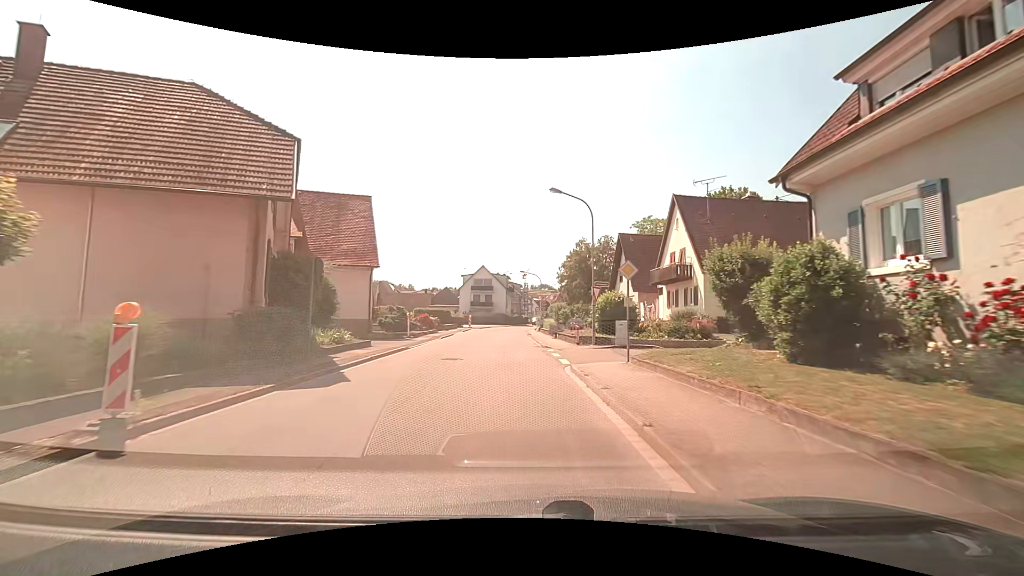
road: secondary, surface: asphalt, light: Day
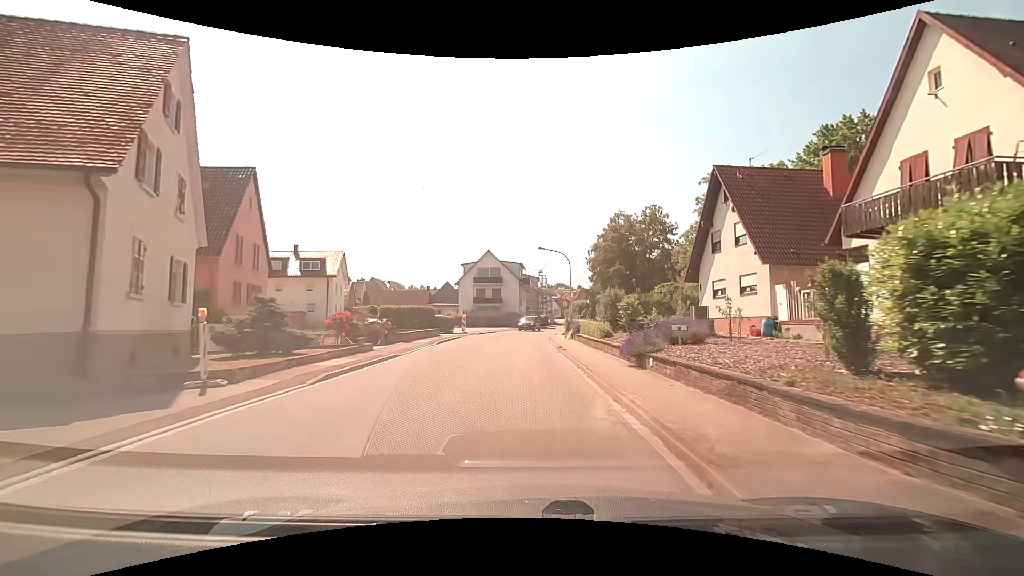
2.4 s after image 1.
(-0.3, +21.2) m; -1°
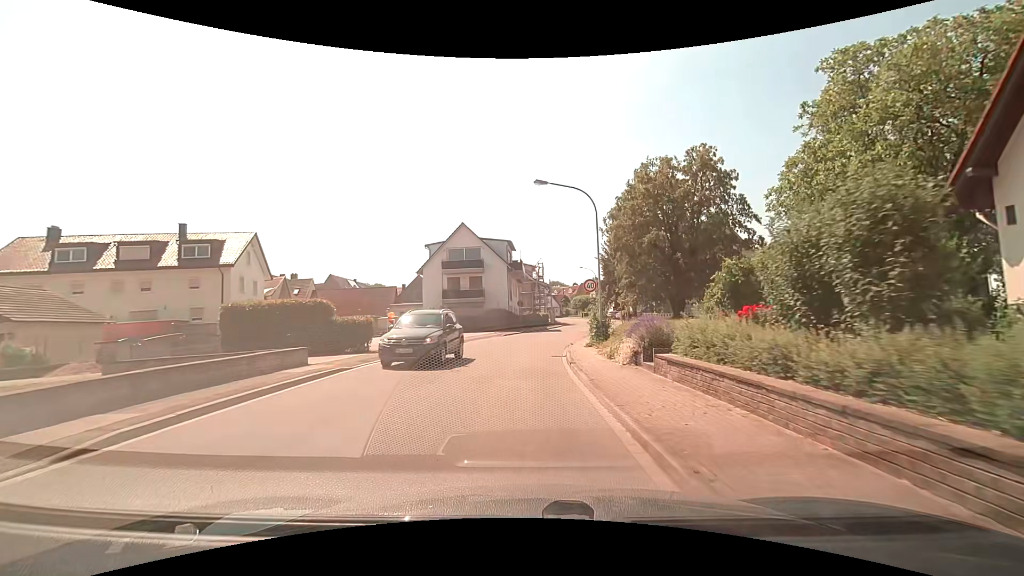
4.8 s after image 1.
(+0.1, +20.5) m; 0°
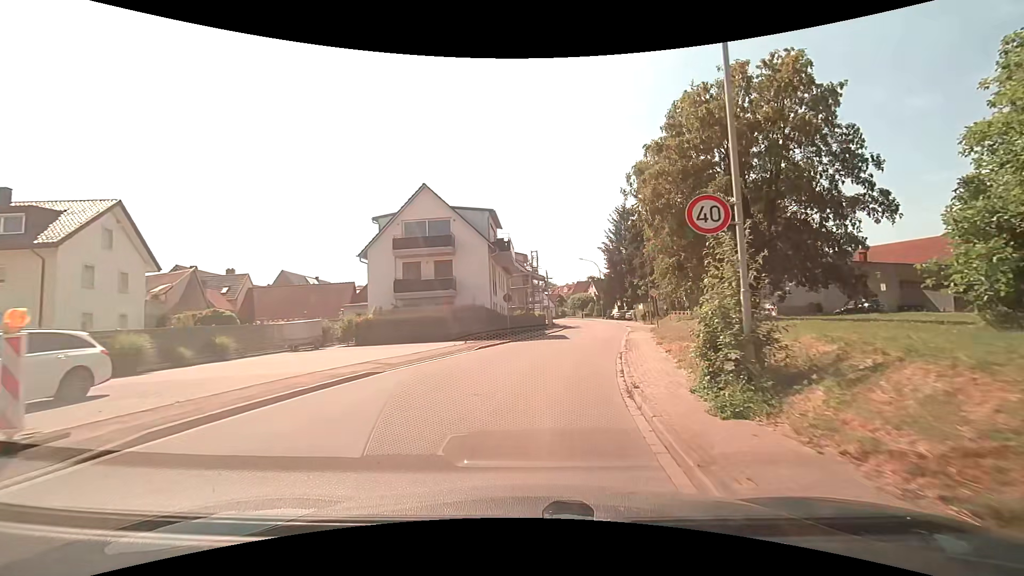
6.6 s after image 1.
(+0.1, +15.0) m; +1°
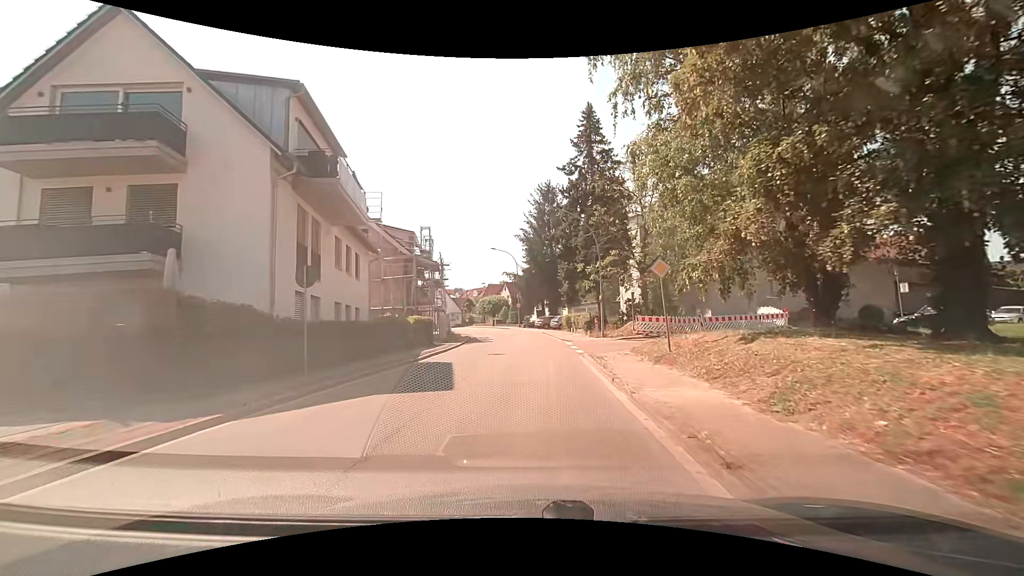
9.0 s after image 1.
(+1.8, +19.3) m; +10°
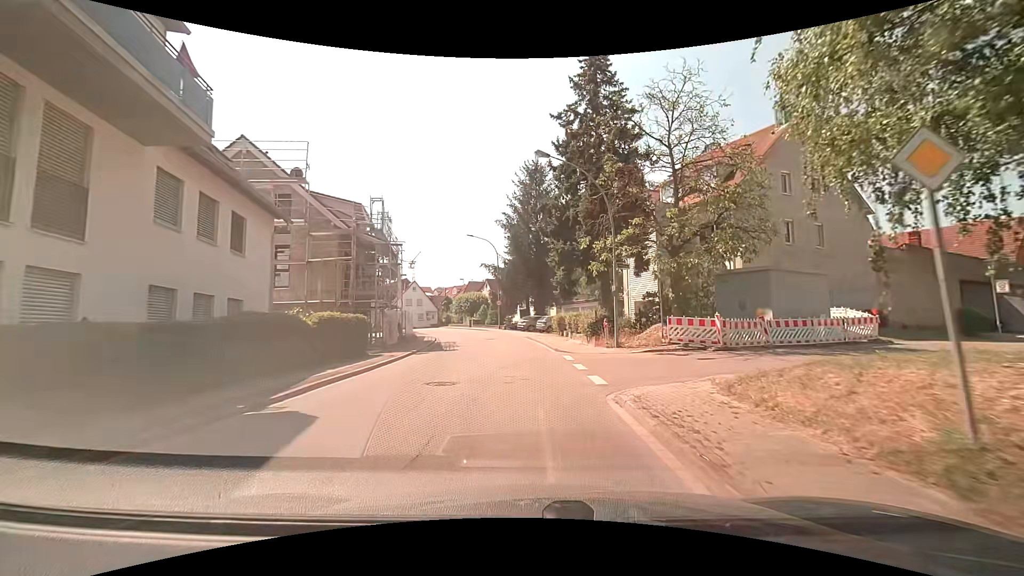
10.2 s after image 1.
(+0.2, +9.5) m; +2°
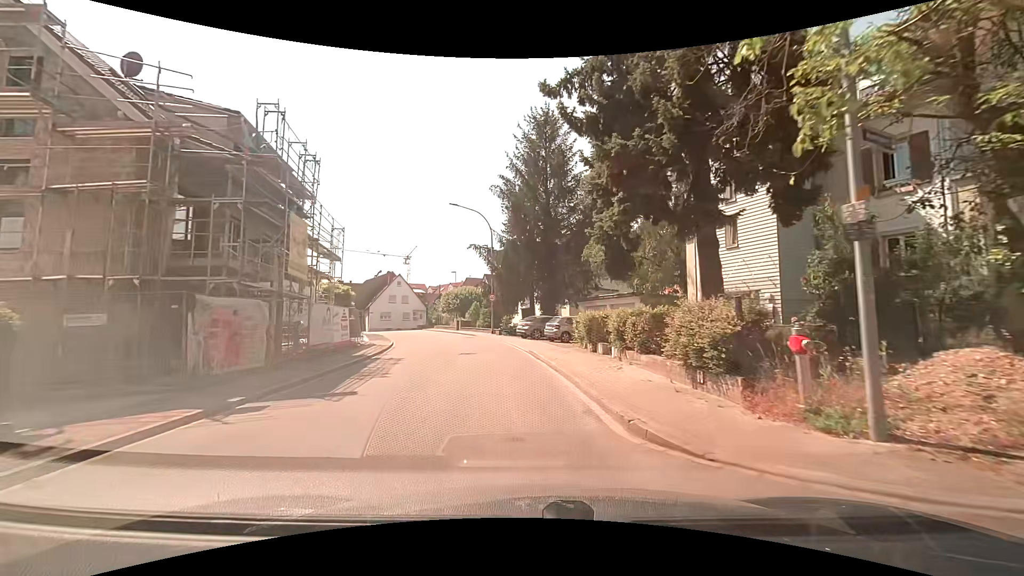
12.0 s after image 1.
(0.0, +14.3) m; 0°
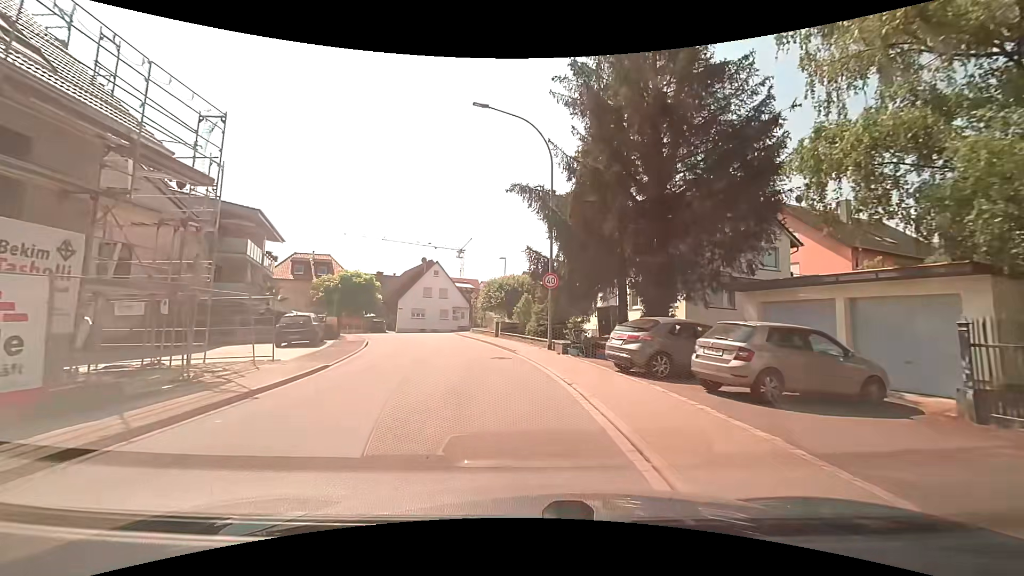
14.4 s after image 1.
(-0.7, +18.1) m; -6°
